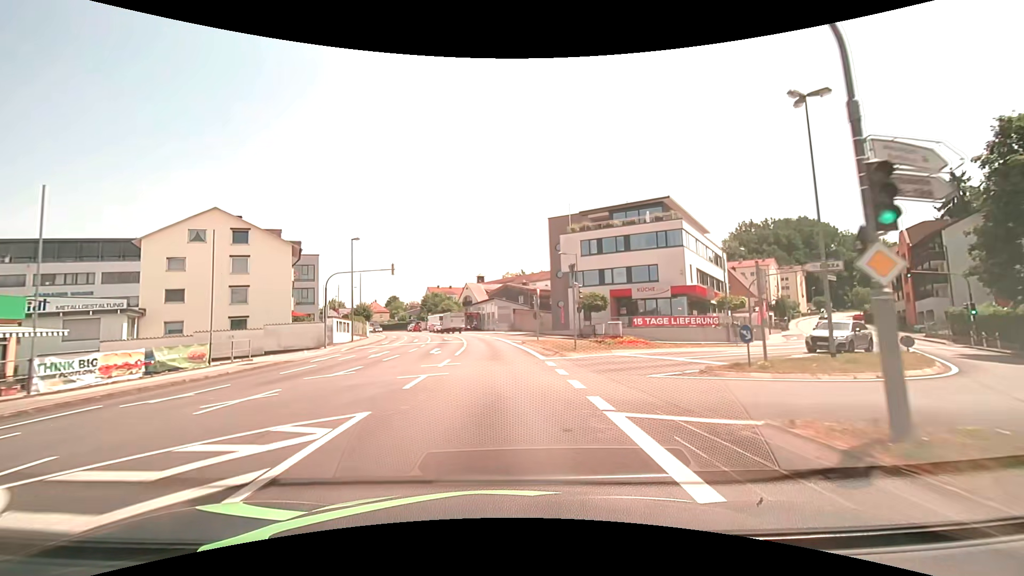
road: tertiary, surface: asphalt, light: Day
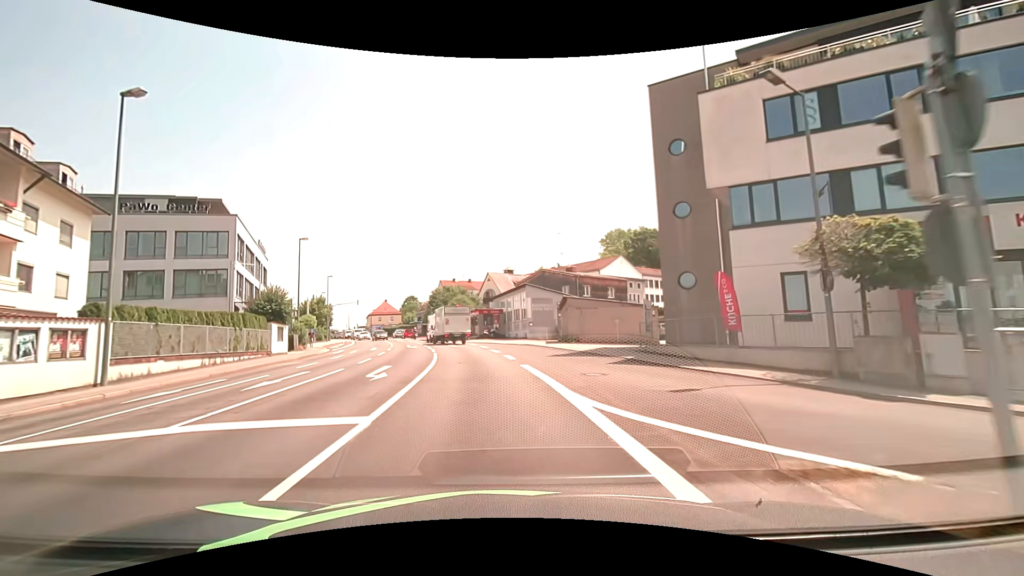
(-0.8, +32.6) m; -3°
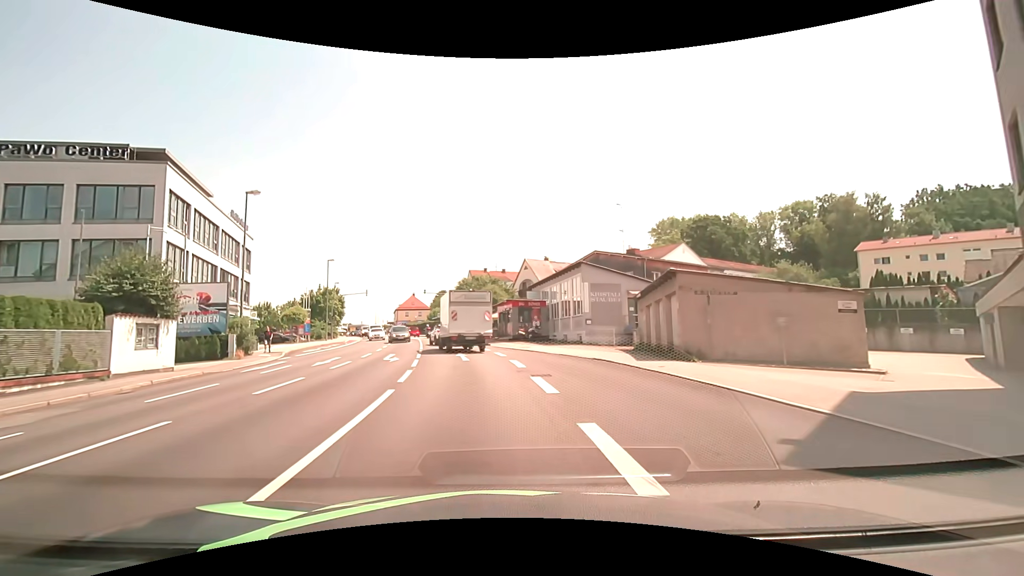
(-0.6, +15.9) m; -4°
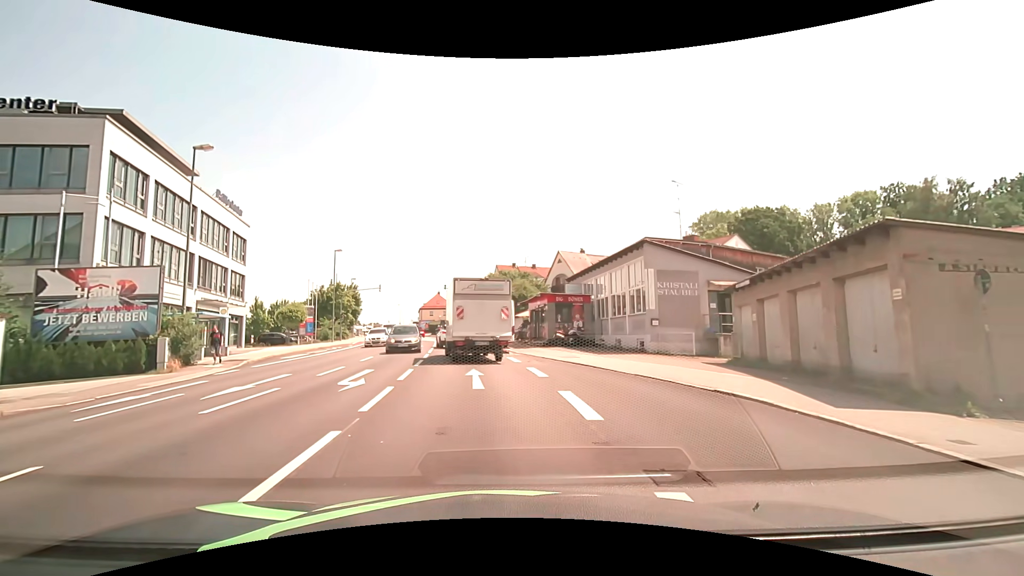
(-0.4, +8.5) m; -3°
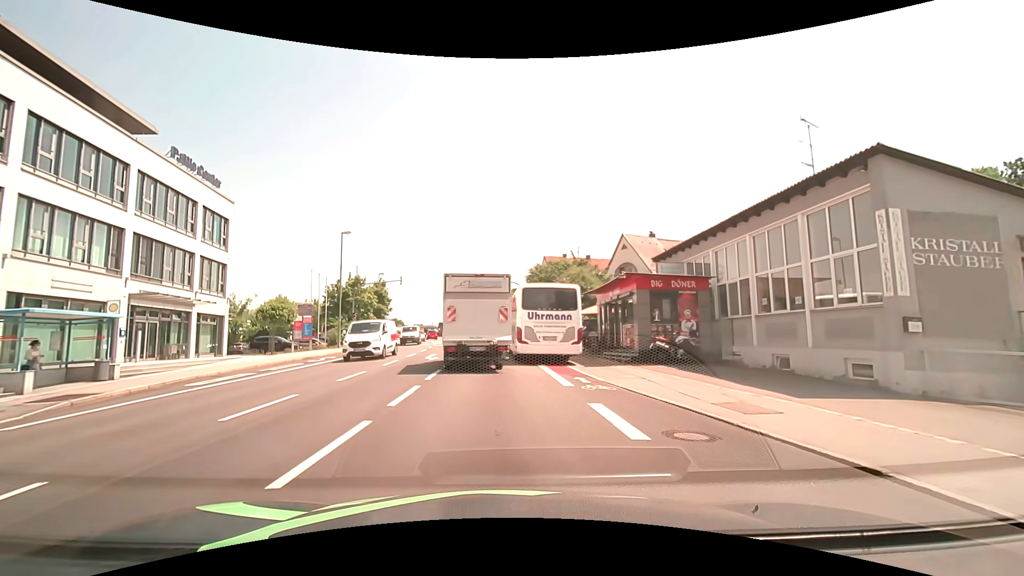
(-0.6, +12.6) m; -5°
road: tertiary_link
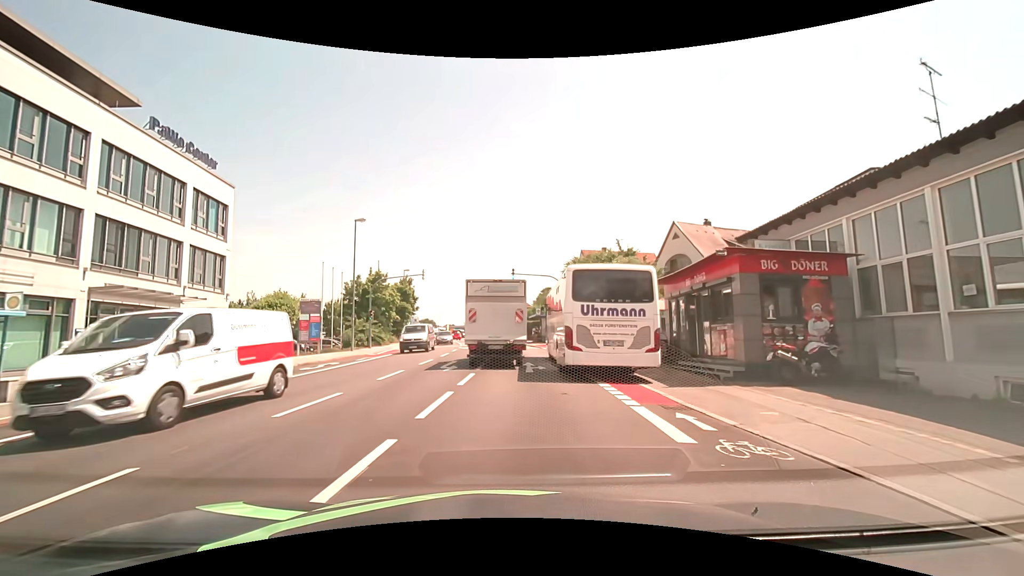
(-0.2, +6.0) m; -5°
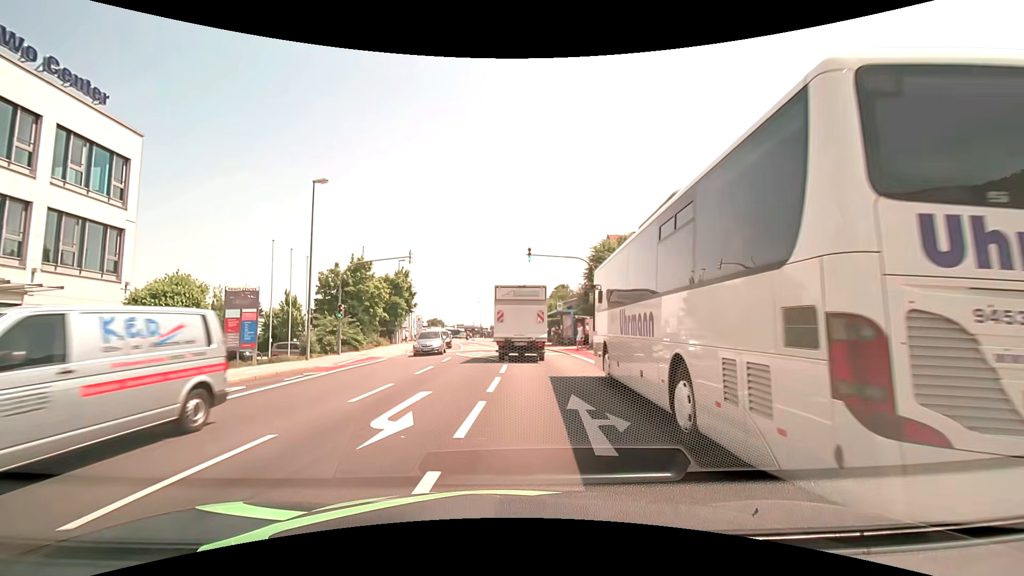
(-0.1, +10.7) m; -1°
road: tertiary
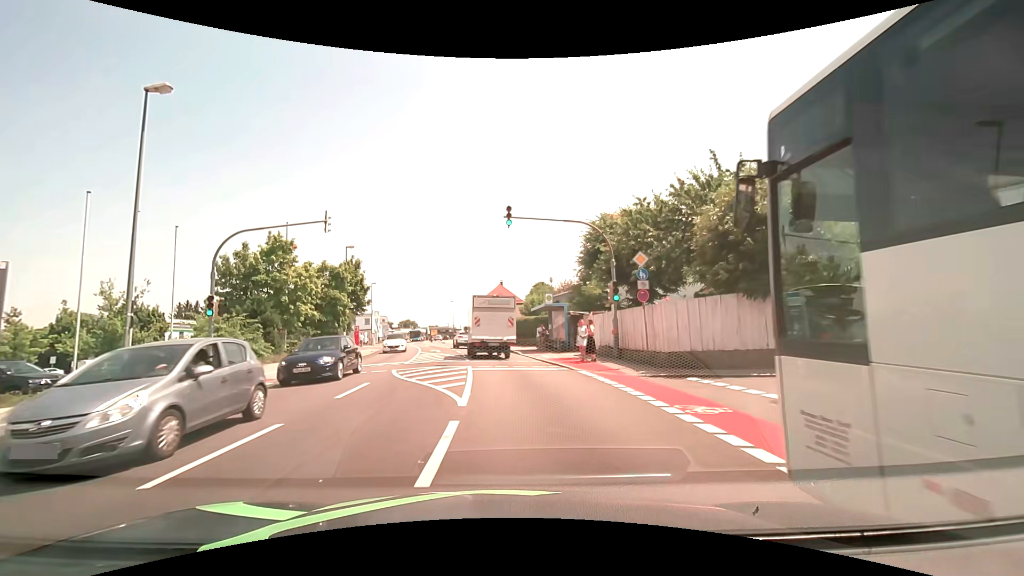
(+0.3, +10.9) m; +3°
